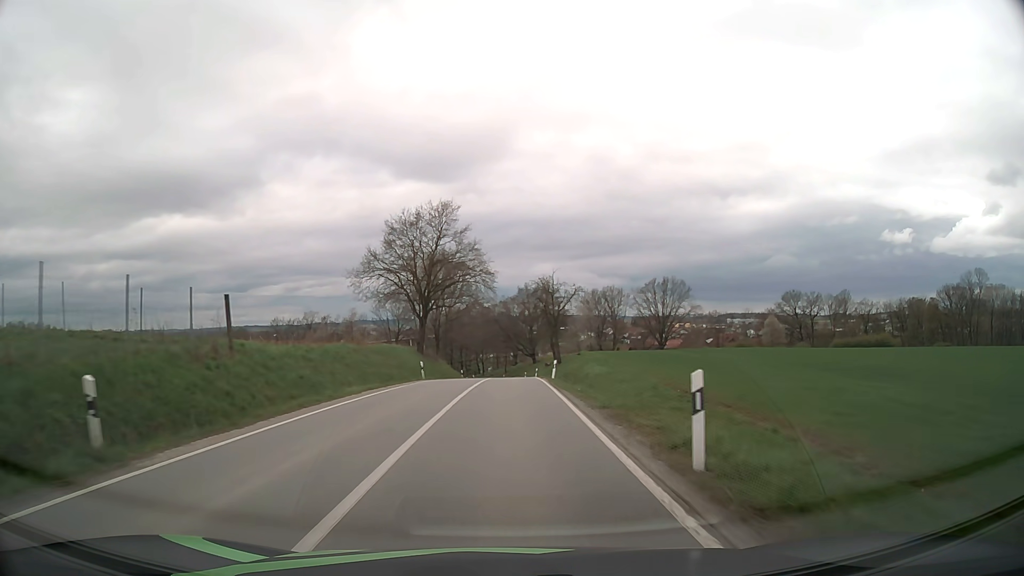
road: secondary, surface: asphalt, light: Day
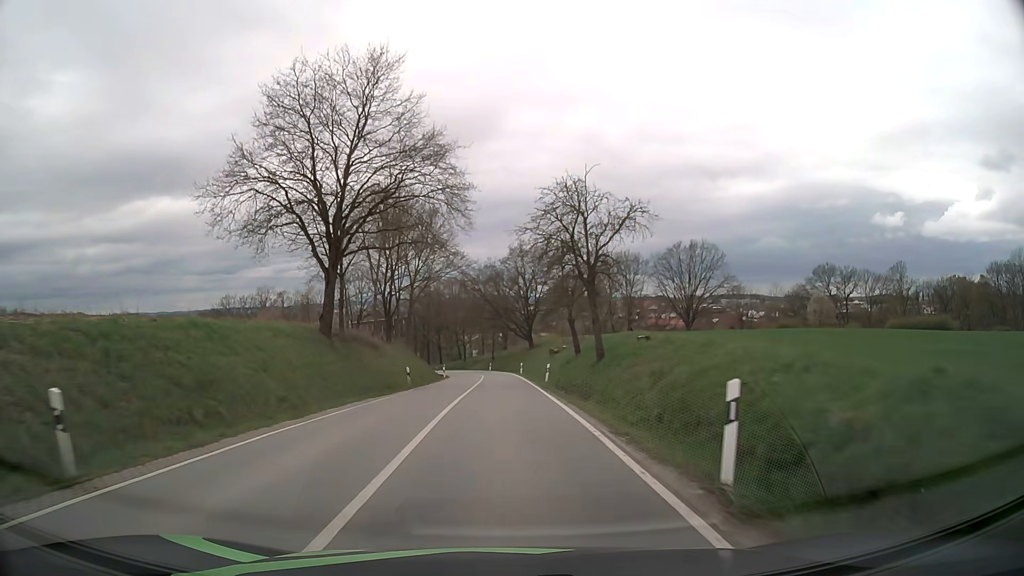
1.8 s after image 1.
(+0.3, +30.2) m; +1°
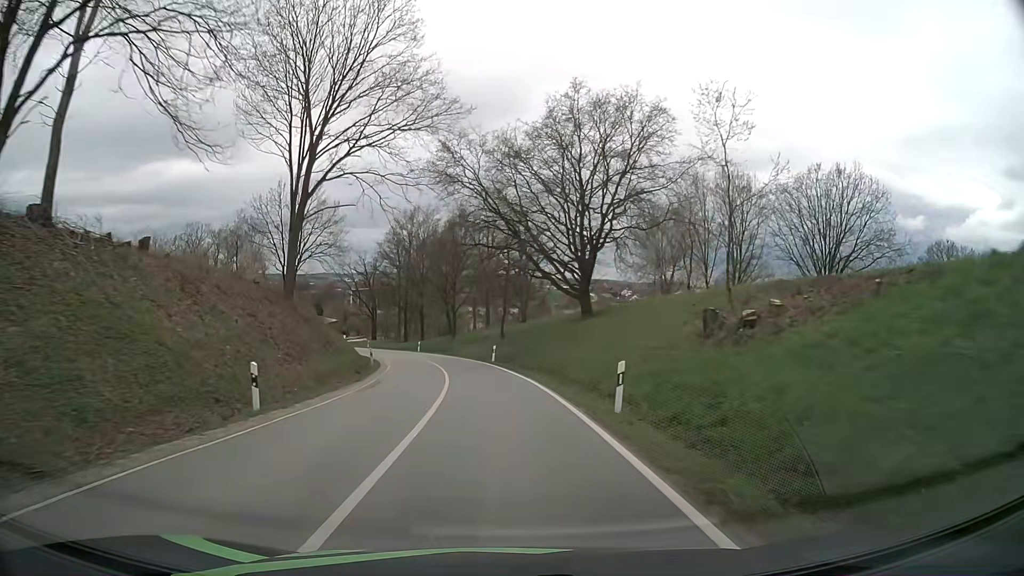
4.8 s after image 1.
(-0.5, +48.8) m; -1°
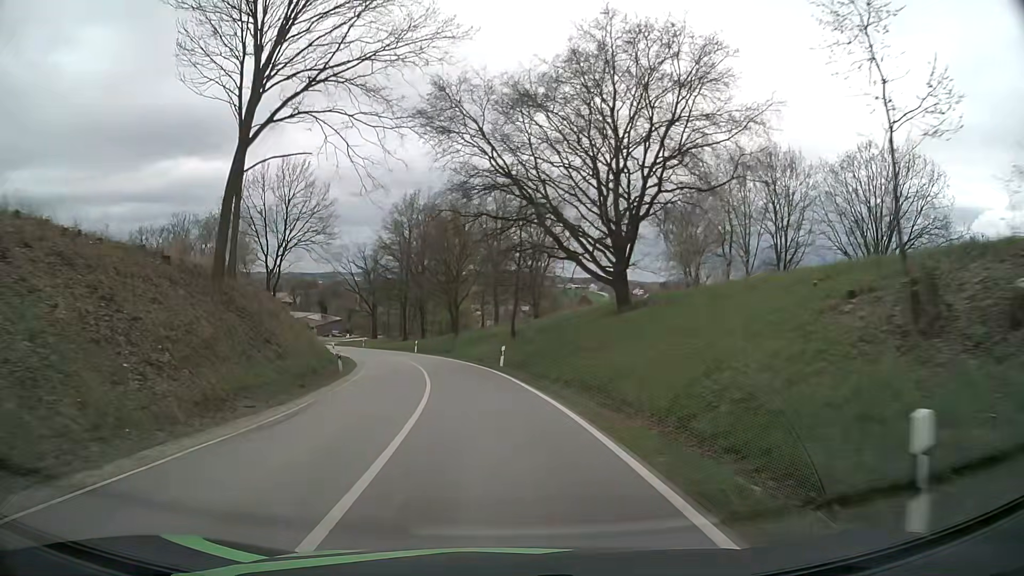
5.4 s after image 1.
(-0.1, +9.5) m; -1°
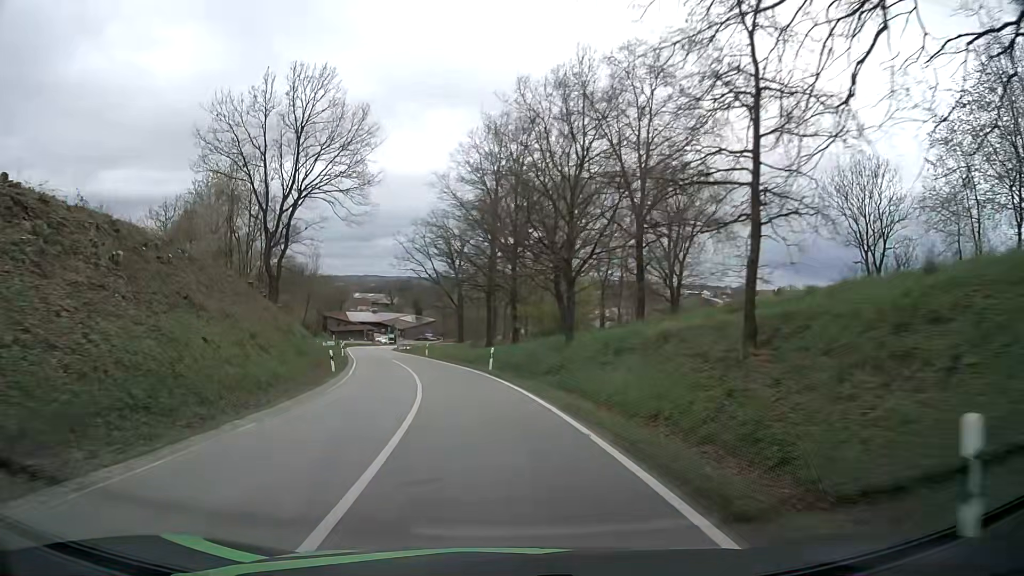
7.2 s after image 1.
(-2.0, +28.0) m; -9°
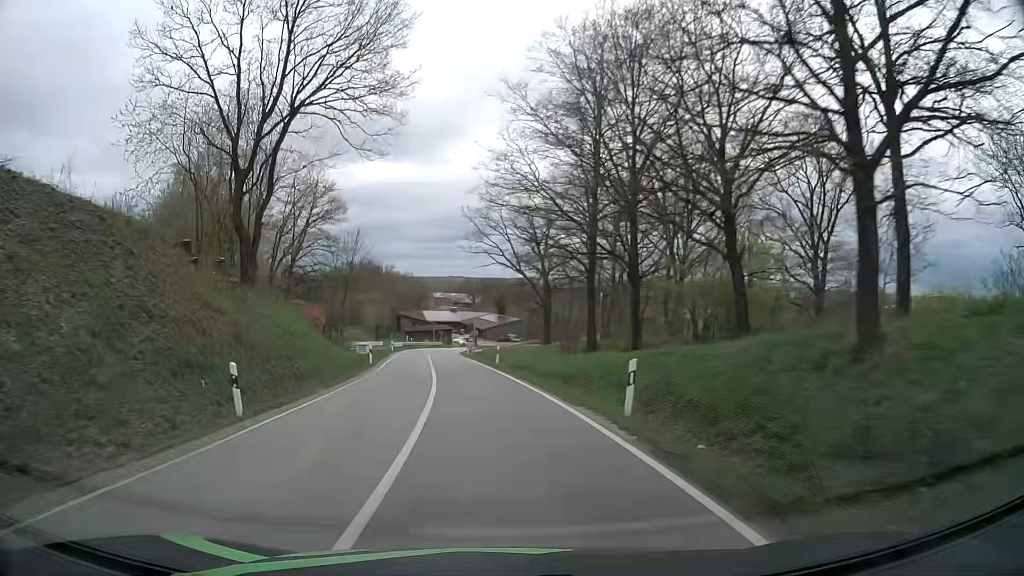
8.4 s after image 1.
(-1.2, +18.4) m; -7°
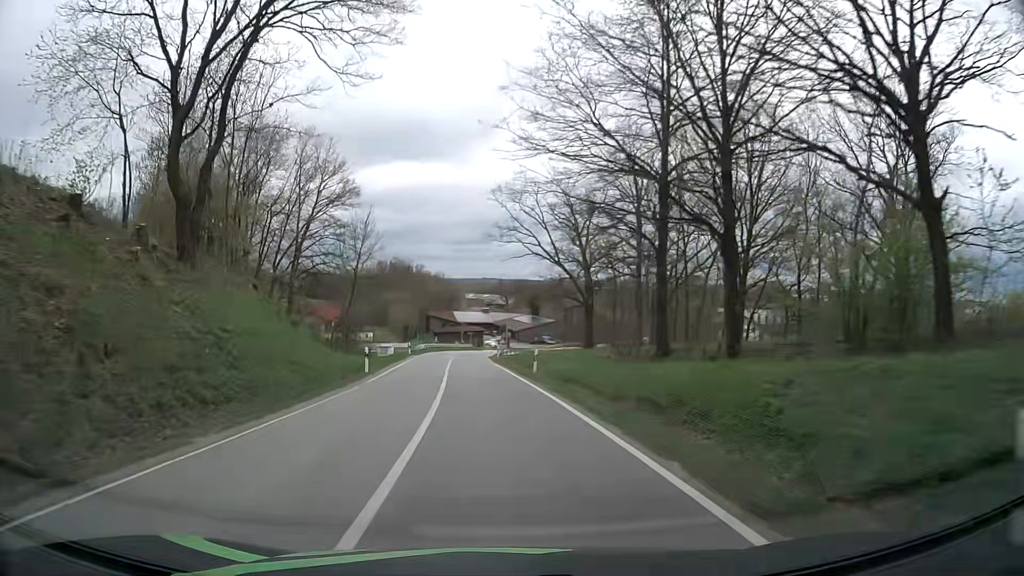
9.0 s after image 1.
(-0.3, +9.2) m; -2°
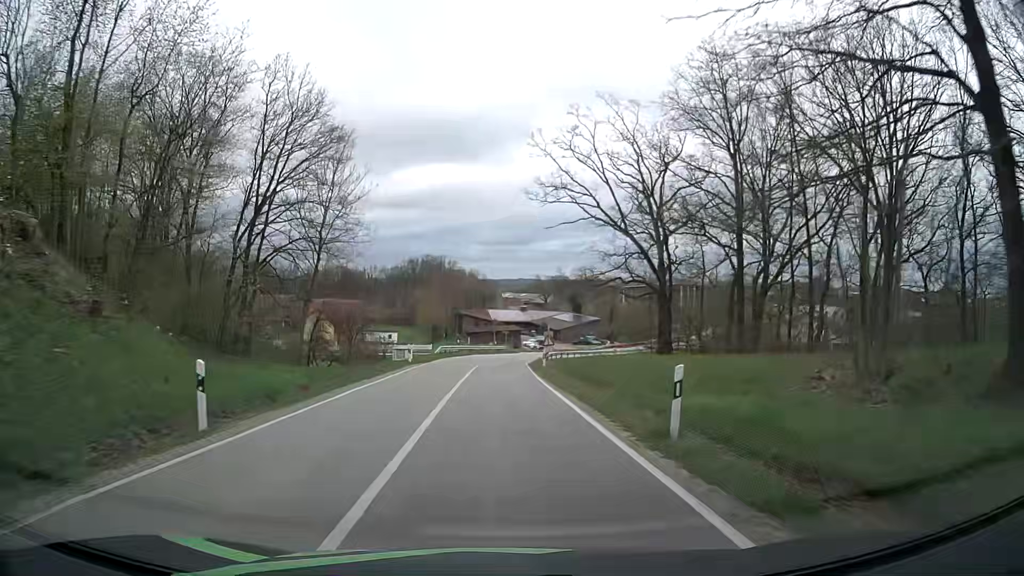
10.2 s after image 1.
(-0.7, +18.4) m; -3°
(0, +10) (0, +20) (-1, +30) (-1, +40) (0, +50) (+1, +60) (+2, +70) (+4, +80) (+7, +89) (+11, +98) m
